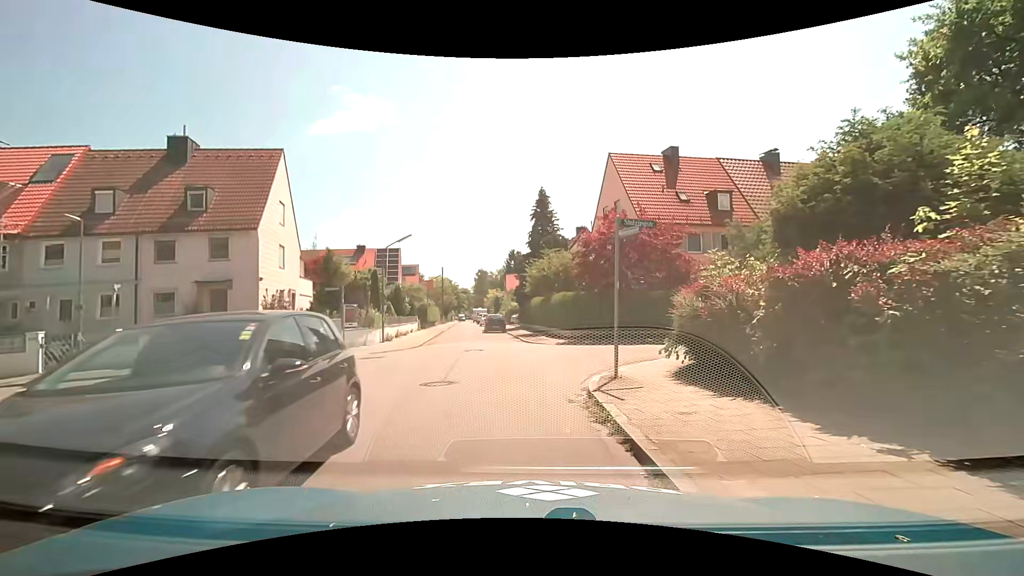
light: Day
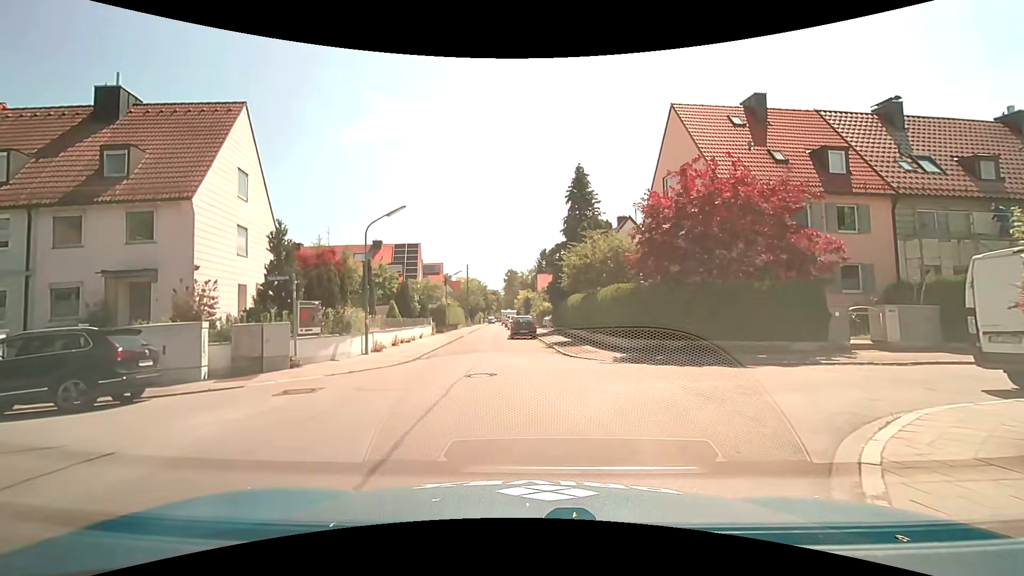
(-0.2, +7.9) m; -4°
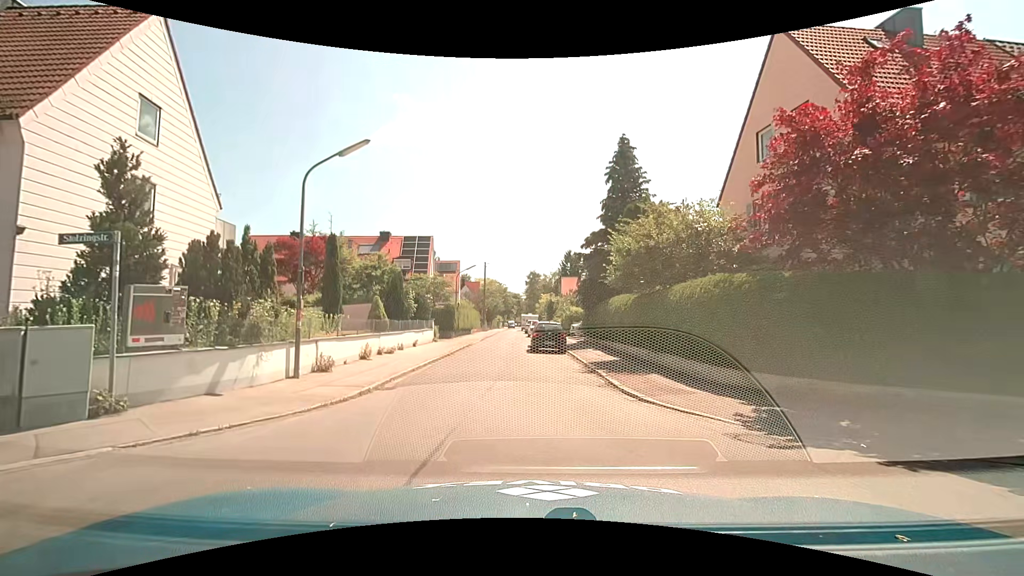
(-0.2, +7.8) m; -3°
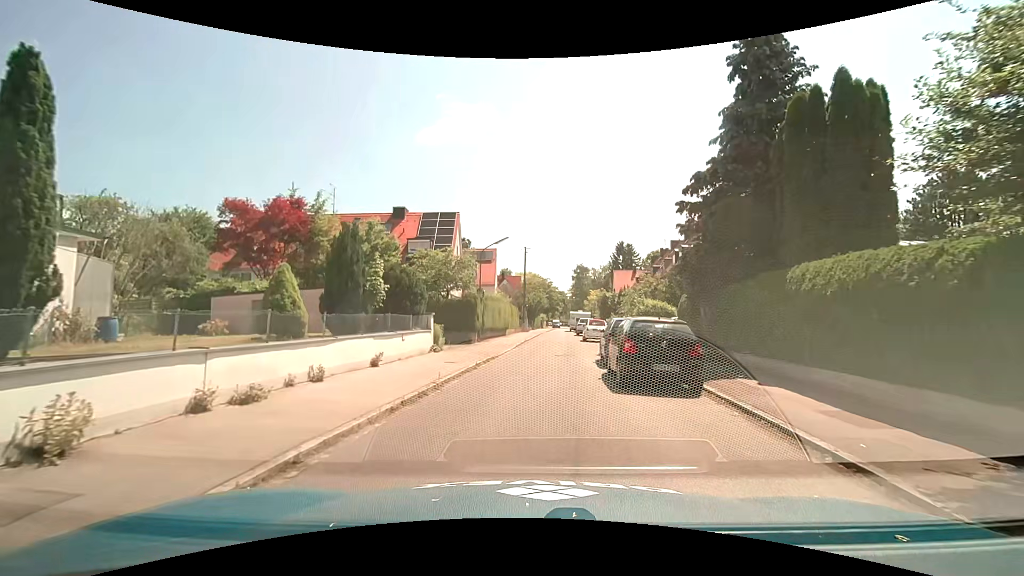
(-0.5, +13.5) m; -5°
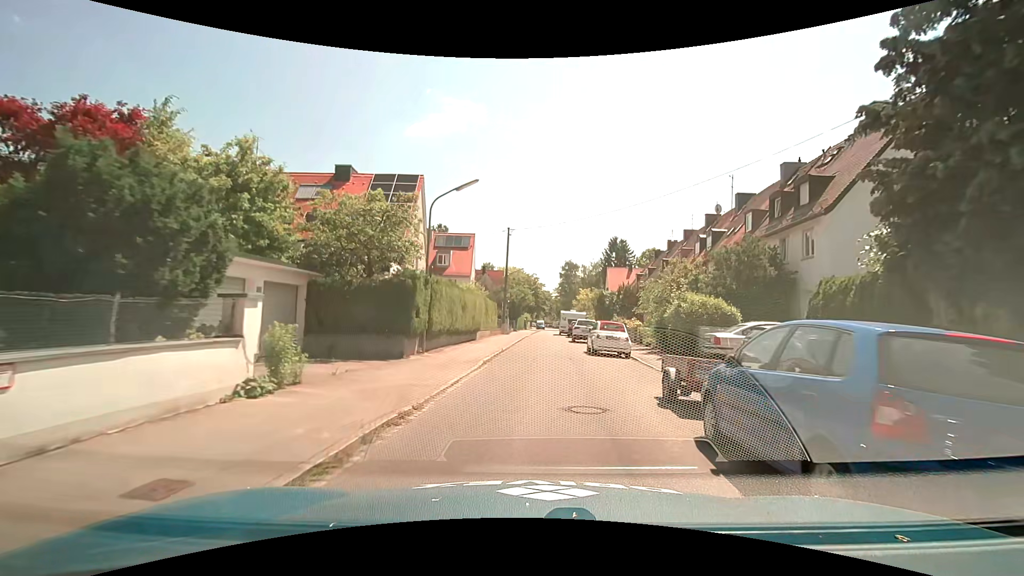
(+0.1, +11.7) m; +3°
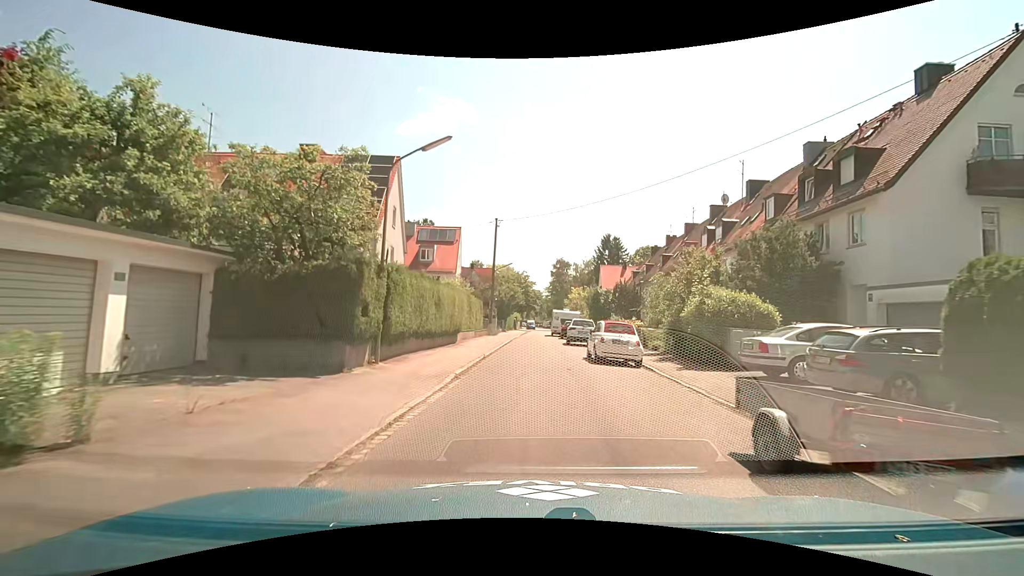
(0.0, +4.0) m; 0°
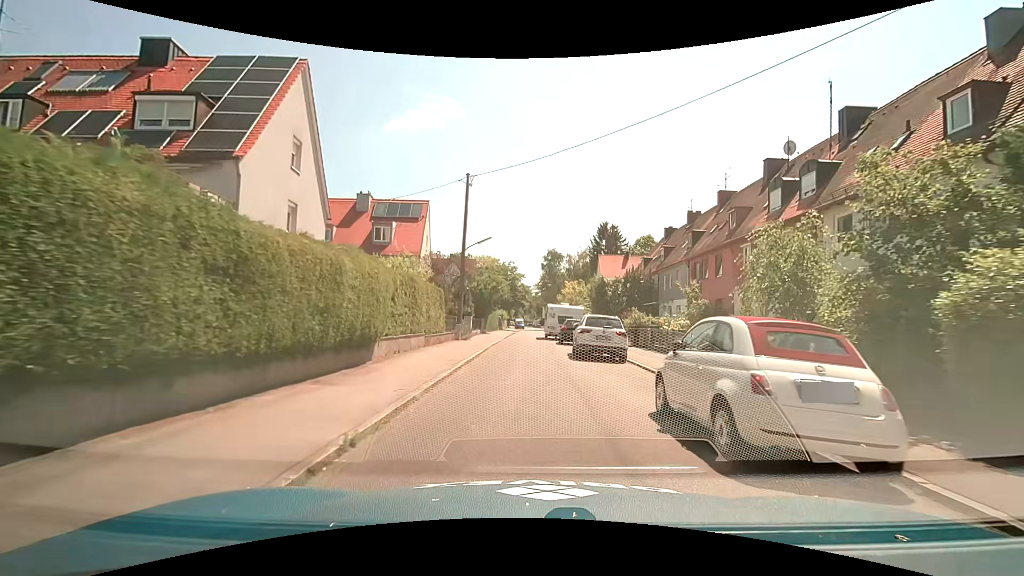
(+0.3, +12.3) m; +2°
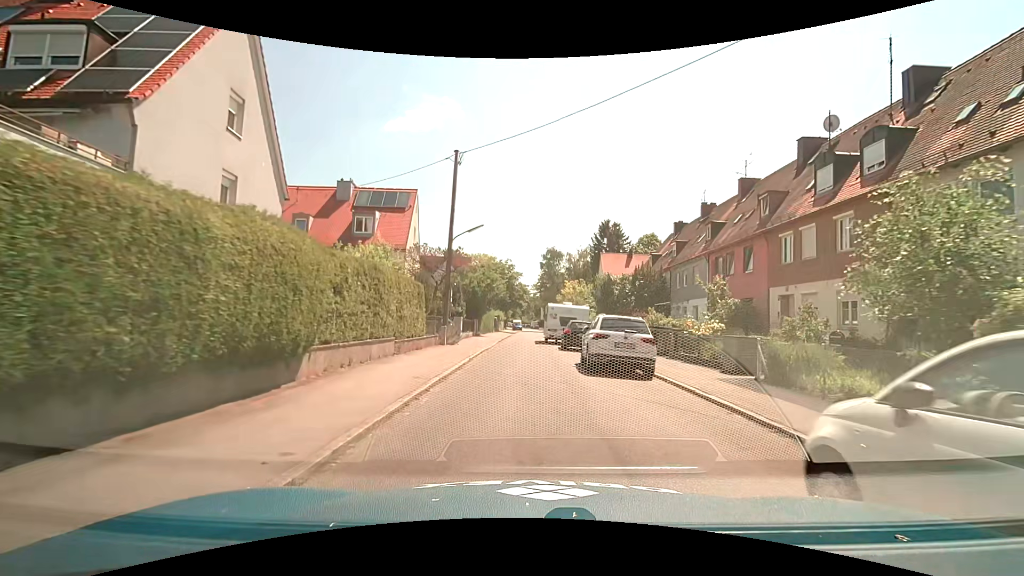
(0.0, +4.2) m; -1°
(0, +10) (0, +20) (0, +30) (0, +40) (0, +50) (+1, +60) (+2, +70) (+3, +80) (+3, +90) (+3, +100) m
